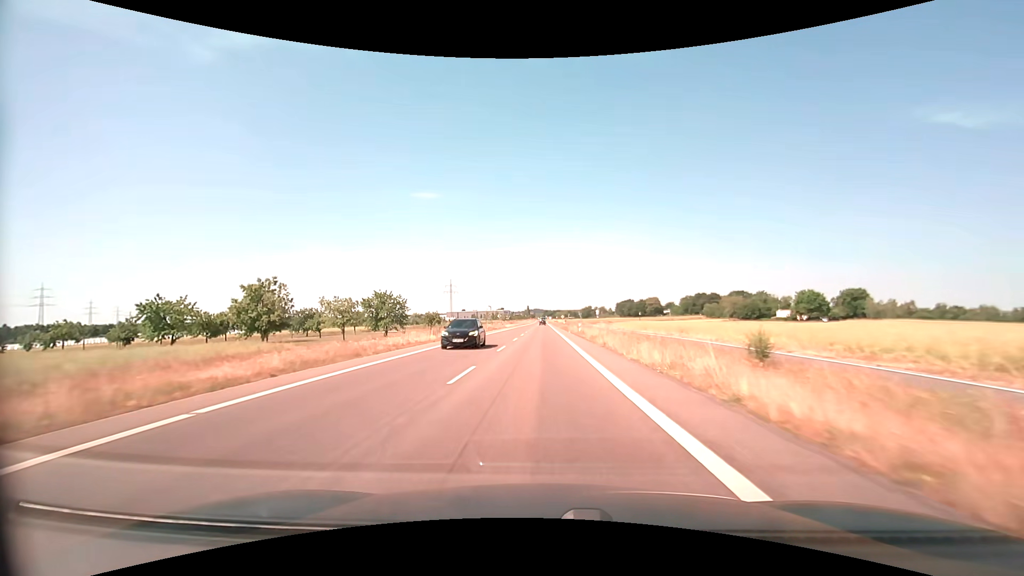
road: secondary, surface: asphalt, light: Day
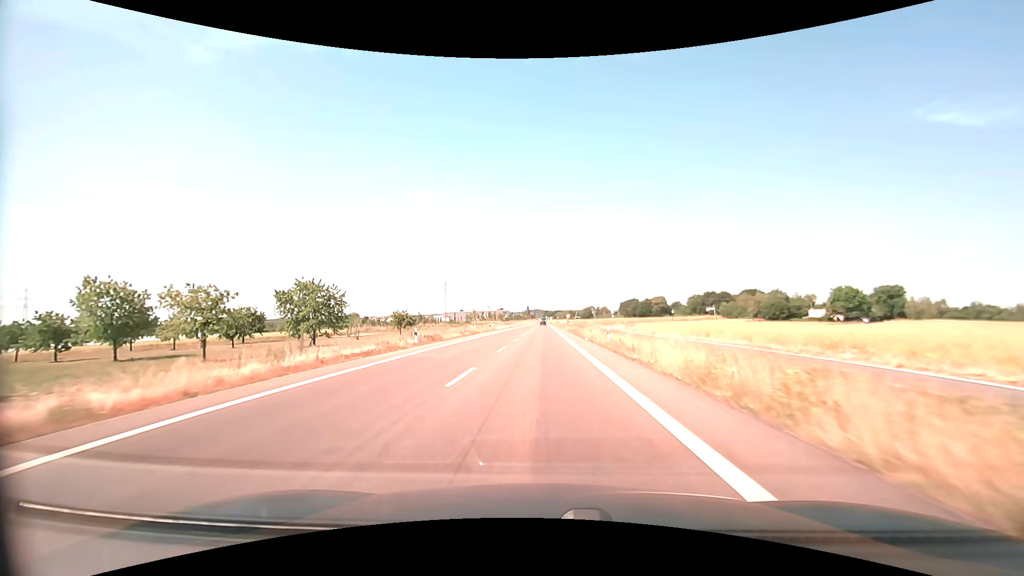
(0.0, +23.1) m; 0°
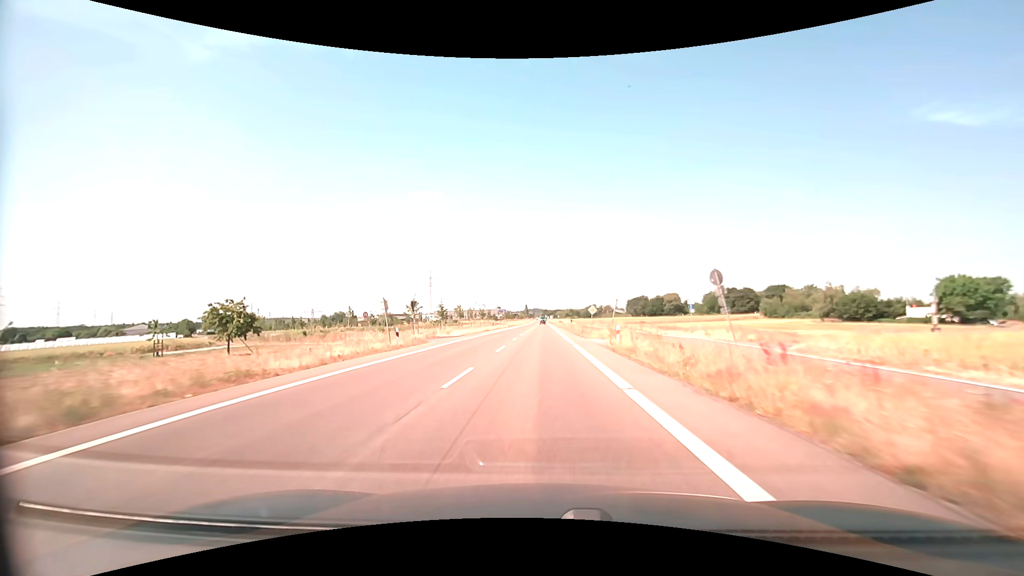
(0.0, +45.7) m; 0°
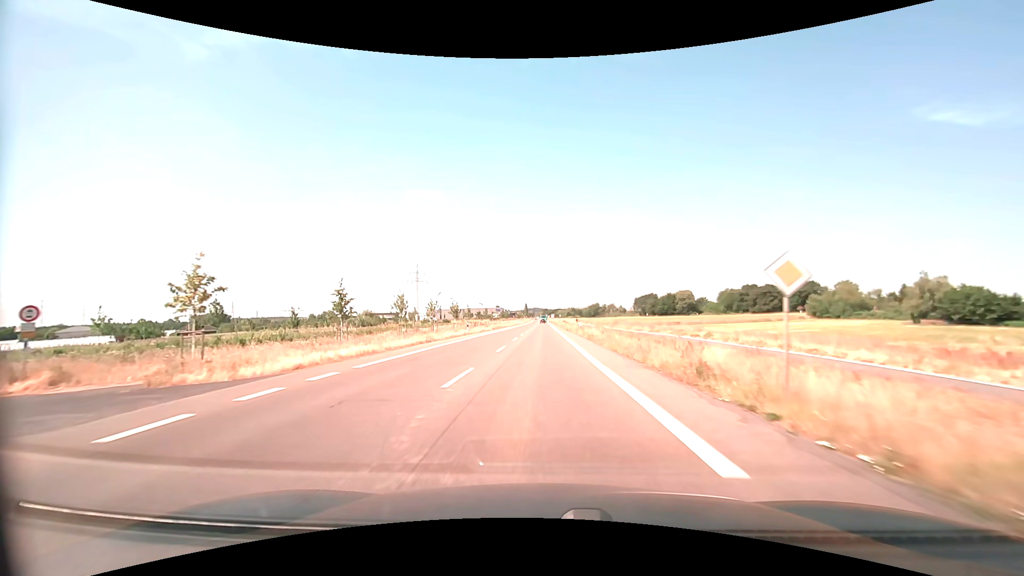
(0.0, +34.1) m; 0°
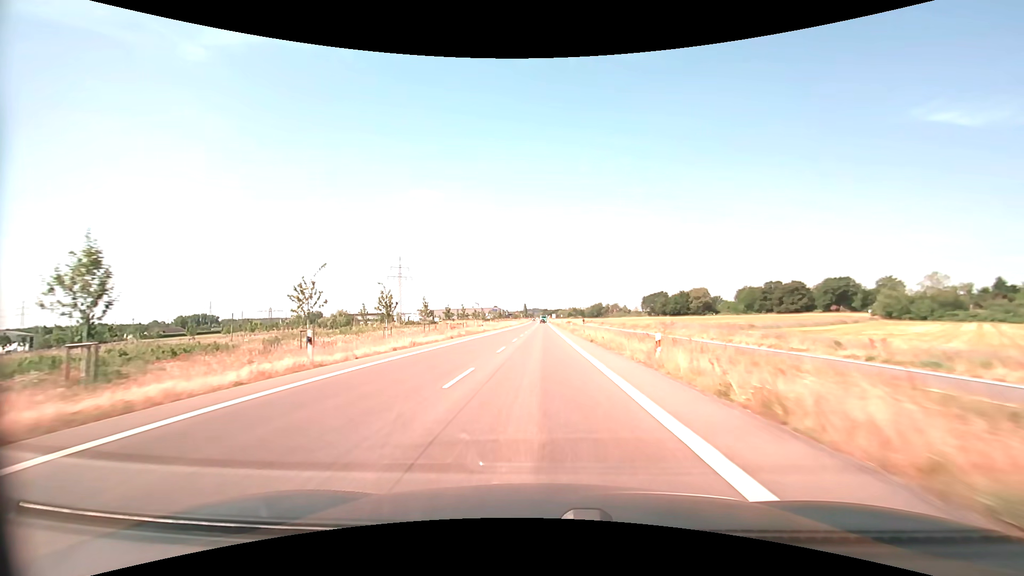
(0.0, +34.0) m; 0°
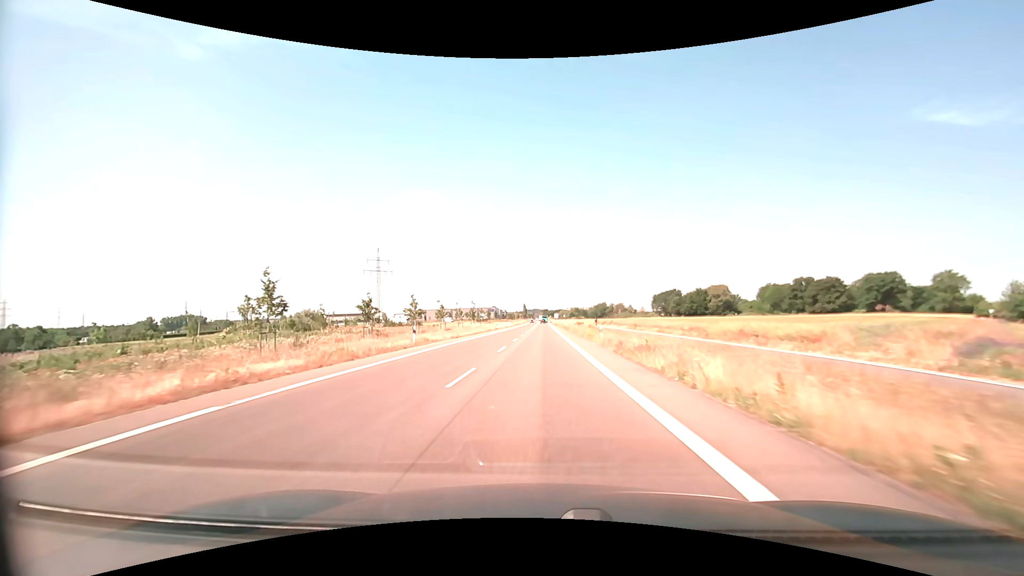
(0.0, +33.9) m; 0°
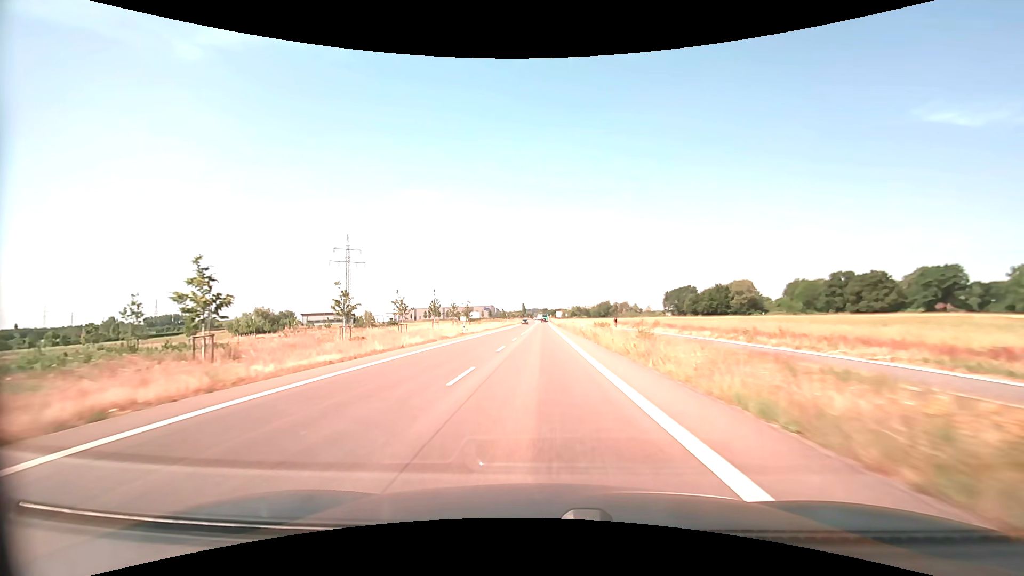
(0.0, +33.8) m; 0°
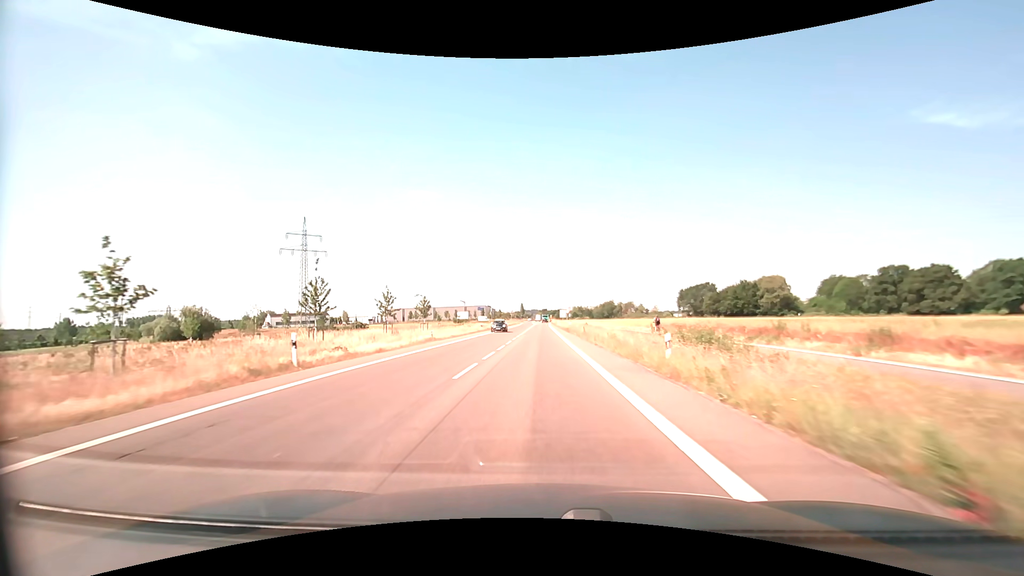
(0.0, +33.5) m; 0°
(0, +10) (0, +20) (0, +30) (0, +40) (0, +50) (0, +60) (0, +70) (0, +80) (0, +90) (0, +100) m
